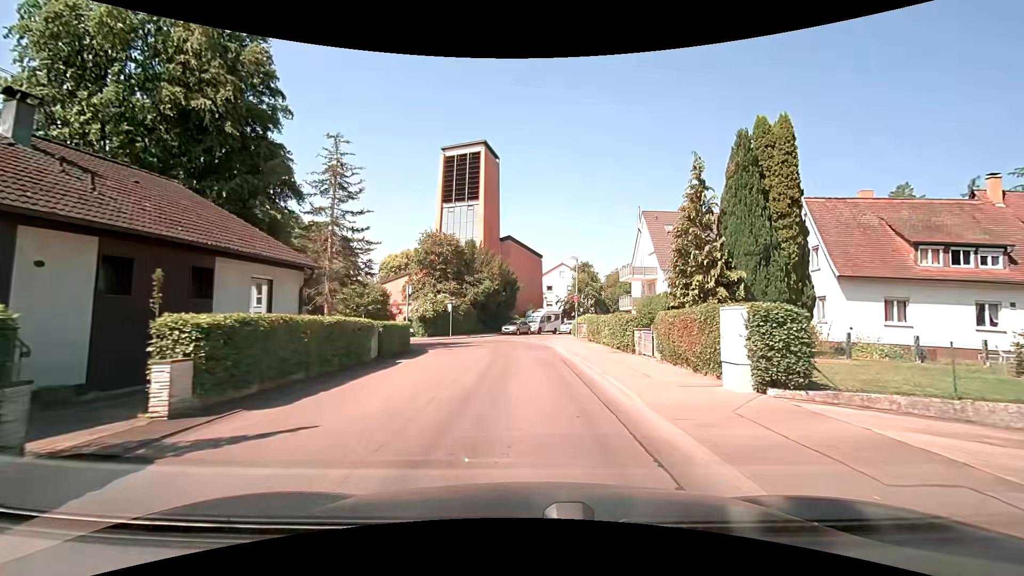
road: residential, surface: asphalt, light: Day
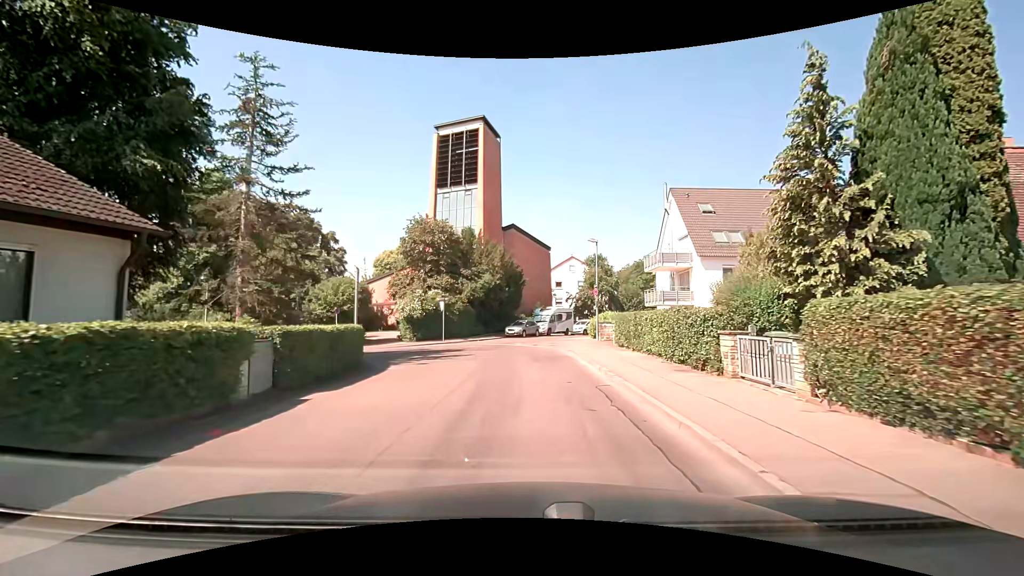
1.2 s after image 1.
(0.0, +7.5) m; 0°
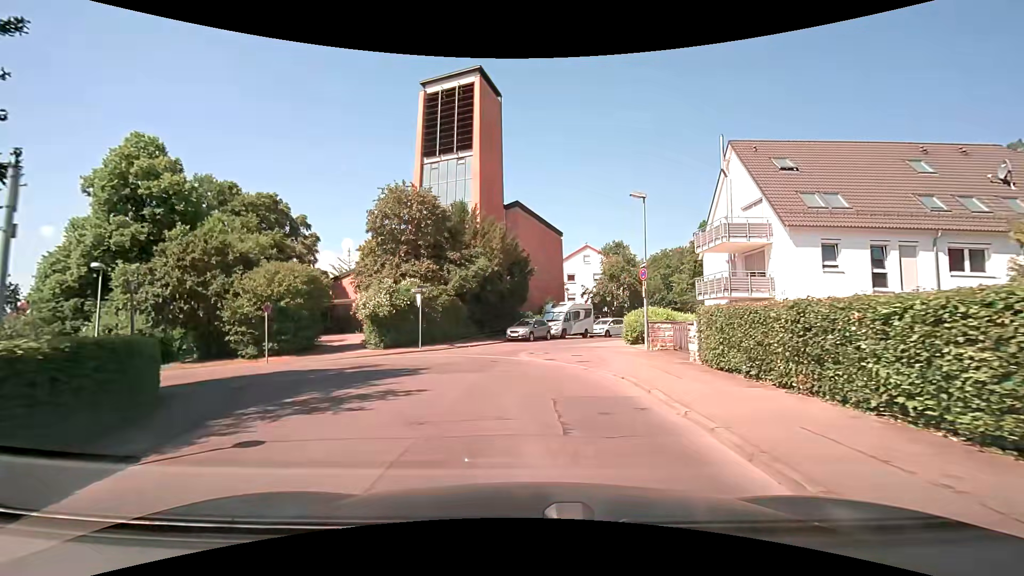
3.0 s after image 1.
(-0.2, +10.5) m; 0°
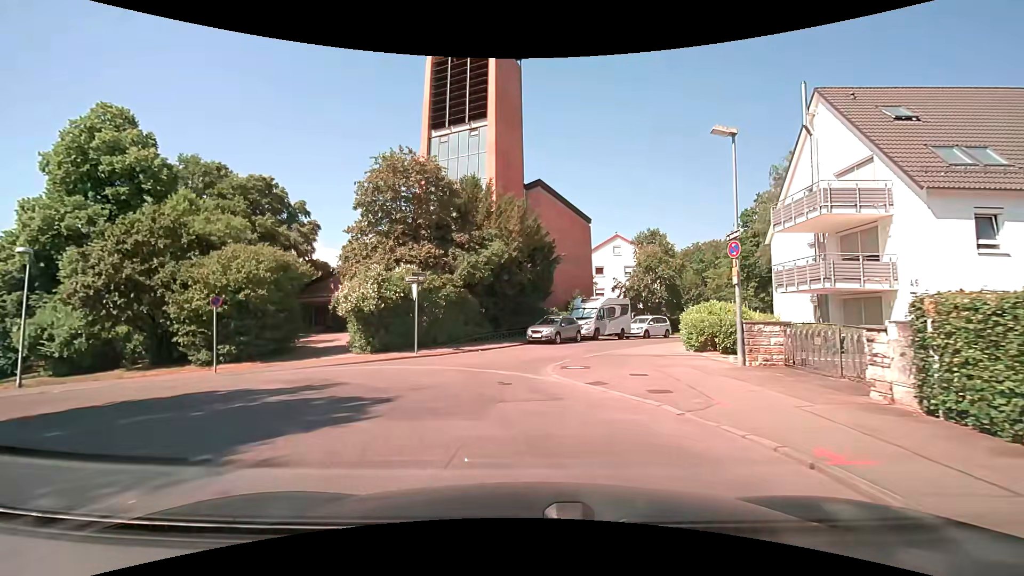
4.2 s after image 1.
(-0.3, +6.1) m; -3°
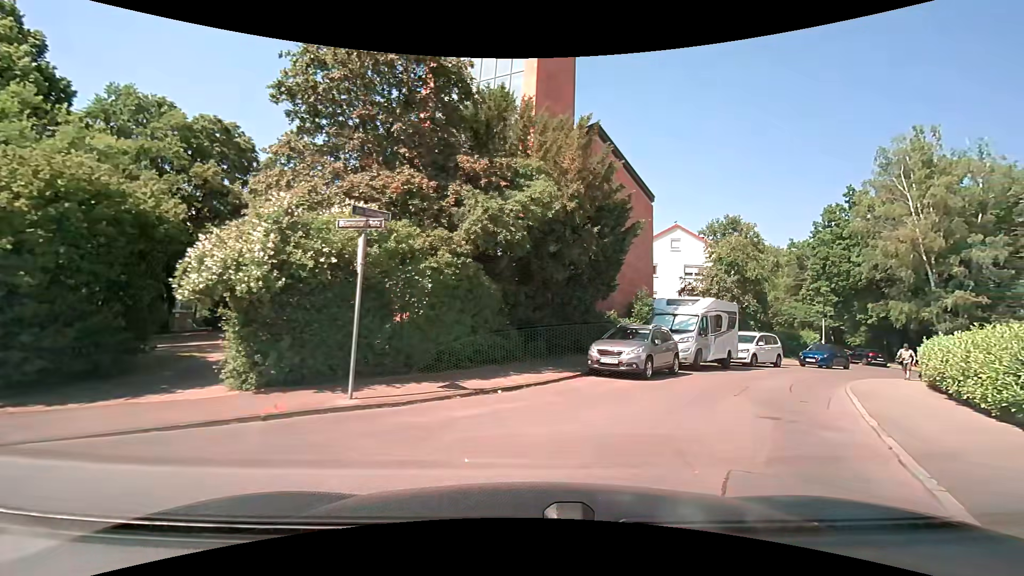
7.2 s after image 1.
(-1.5, +12.3) m; -2°
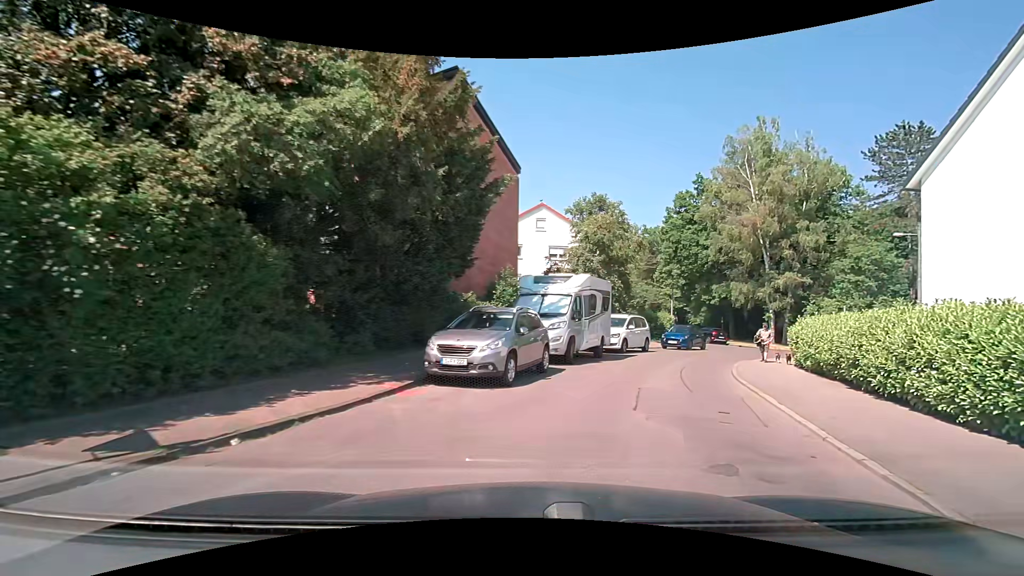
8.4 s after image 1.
(+0.6, +4.7) m; +15°
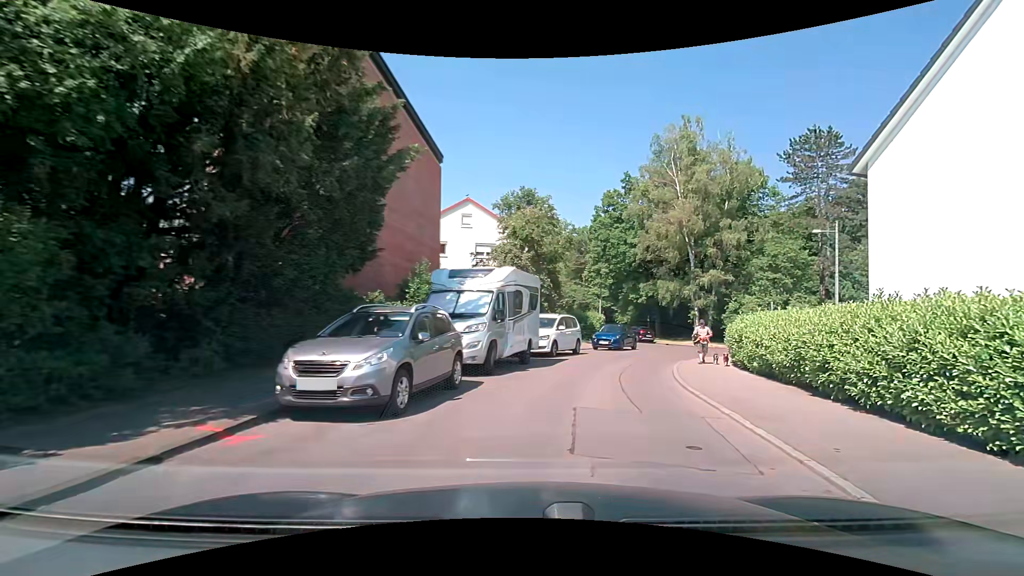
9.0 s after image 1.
(+0.2, +2.6) m; +8°
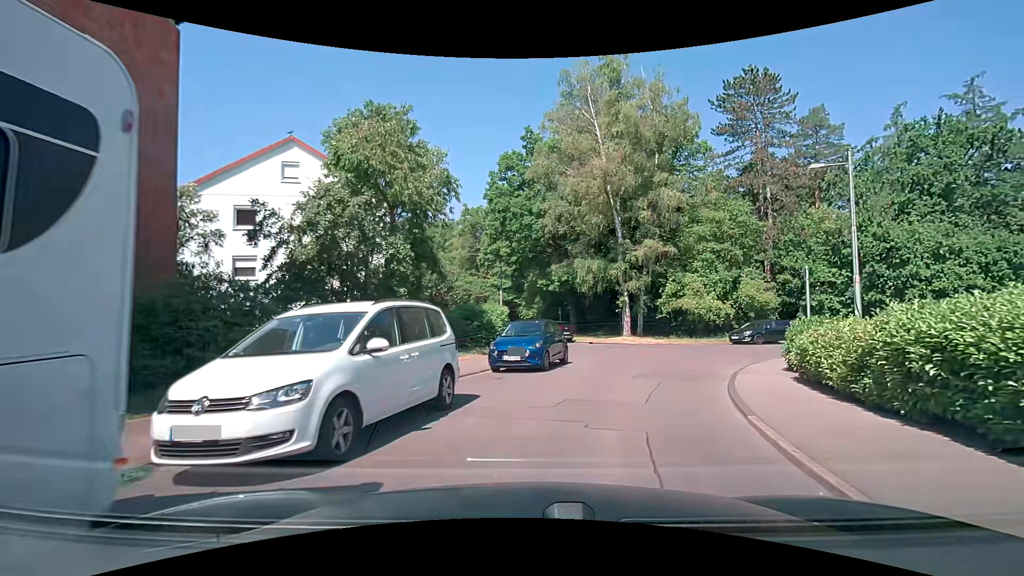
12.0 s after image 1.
(+1.6, +14.0) m; +11°
